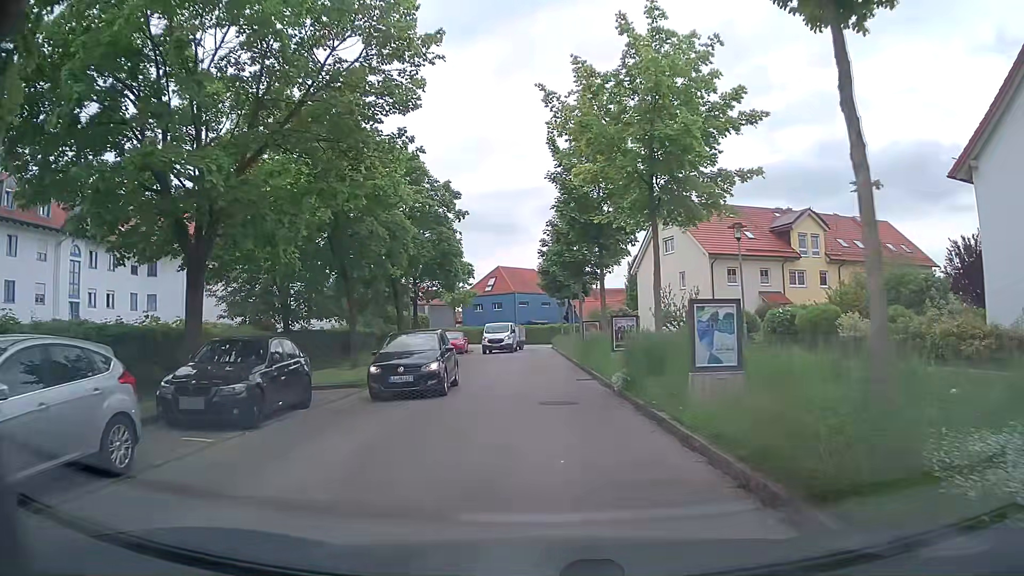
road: residential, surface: asphalt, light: Day
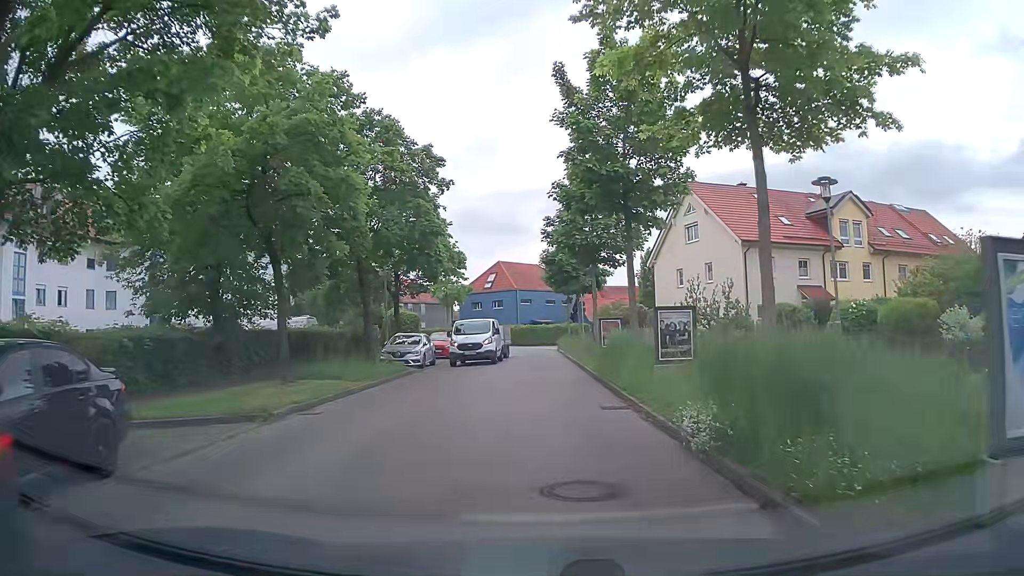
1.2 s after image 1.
(-0.2, +6.8) m; -2°
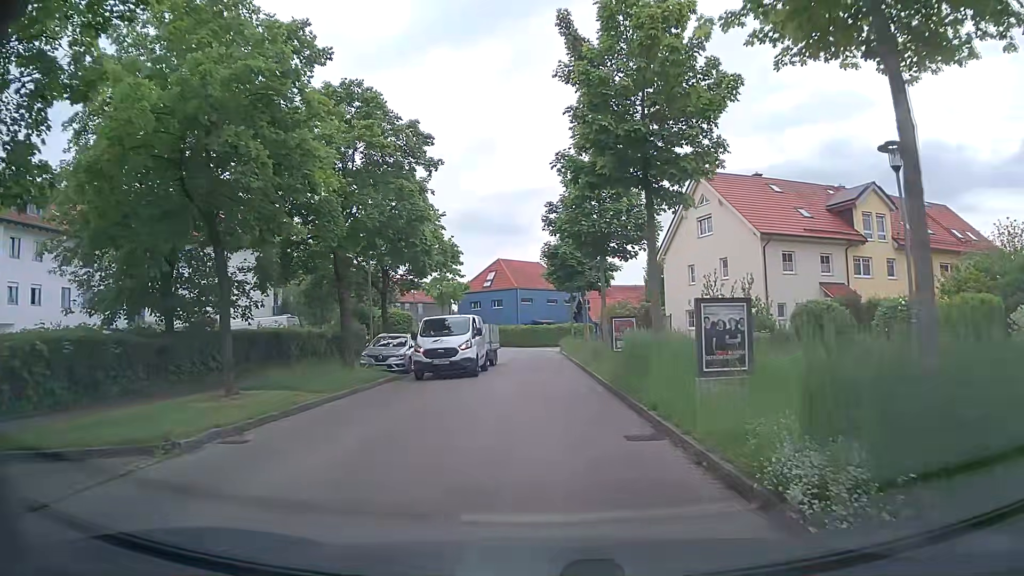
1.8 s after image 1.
(0.0, +3.3) m; -1°
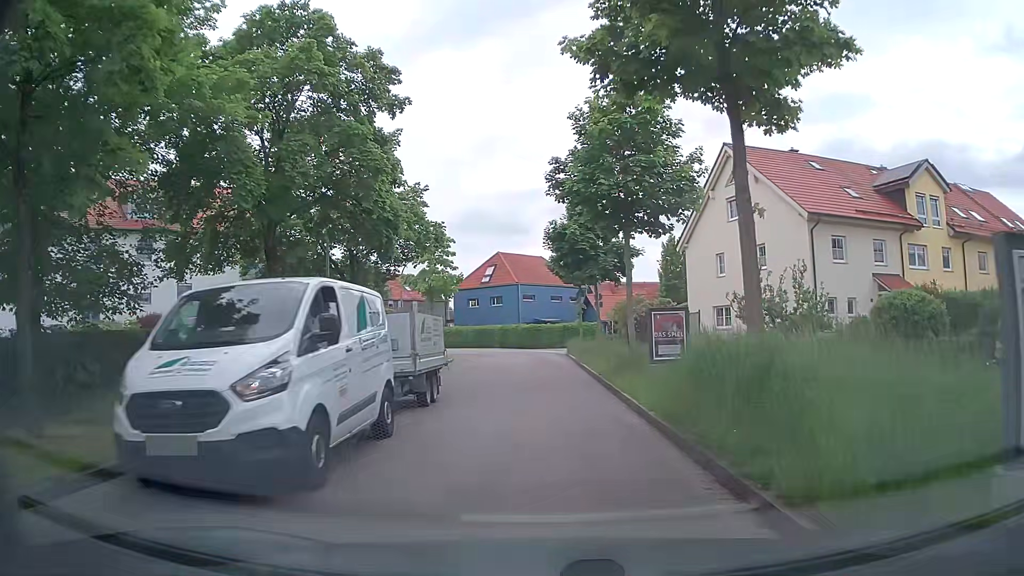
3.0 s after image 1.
(+0.1, +6.3) m; +2°
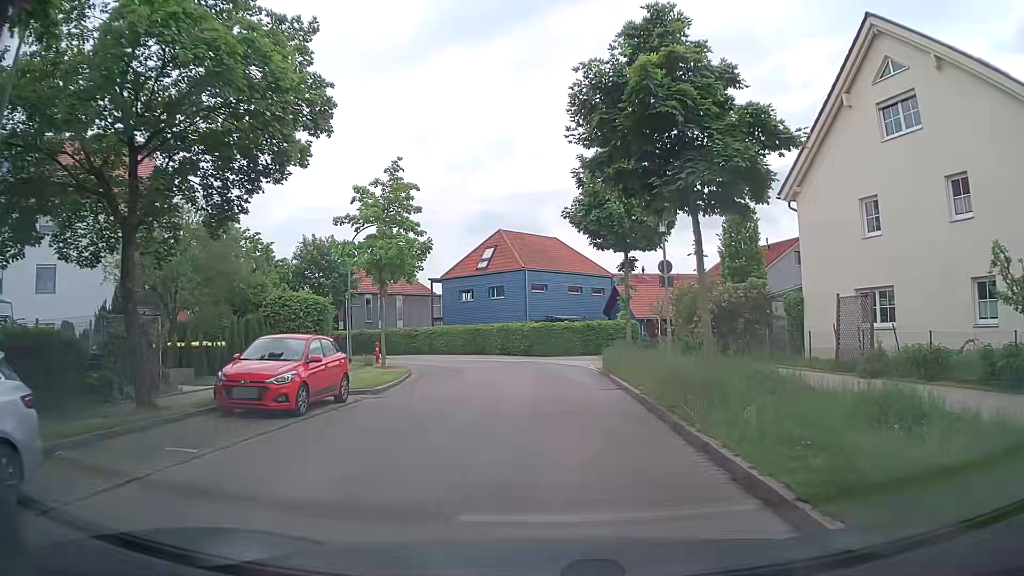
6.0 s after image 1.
(-0.5, +16.8) m; -3°
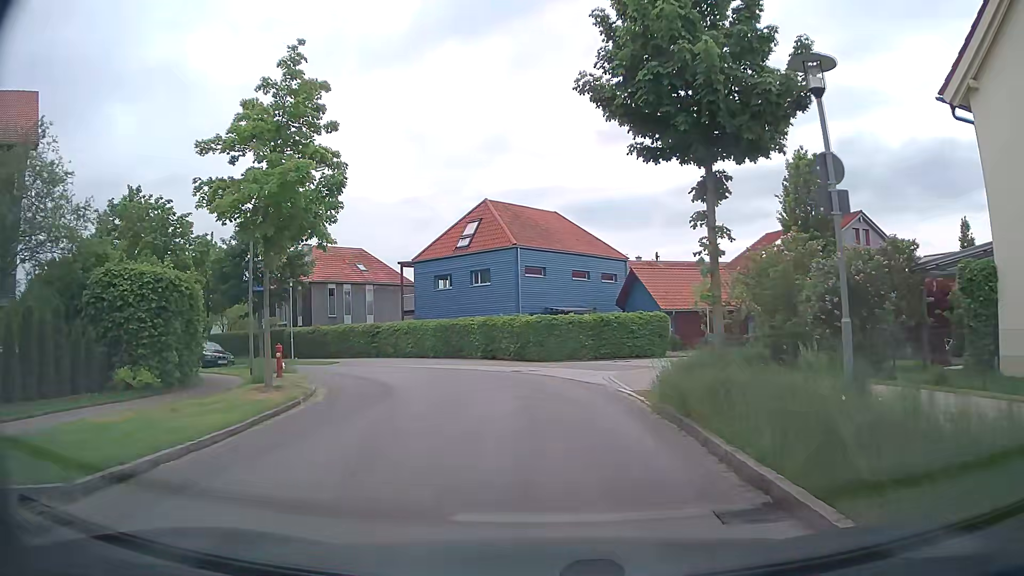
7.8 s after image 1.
(+0.2, +11.7) m; +1°
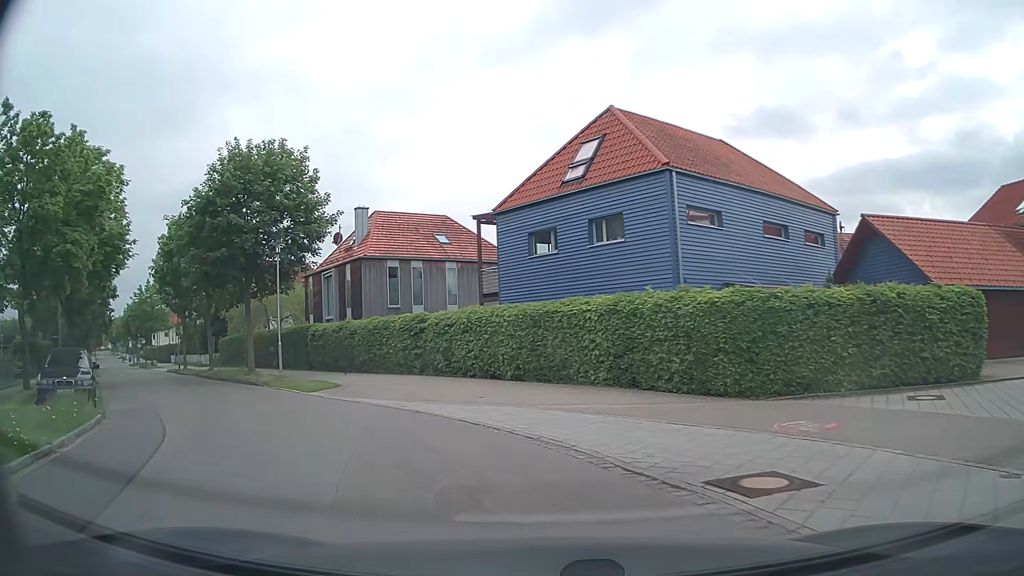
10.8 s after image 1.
(-1.1, +18.3) m; -12°
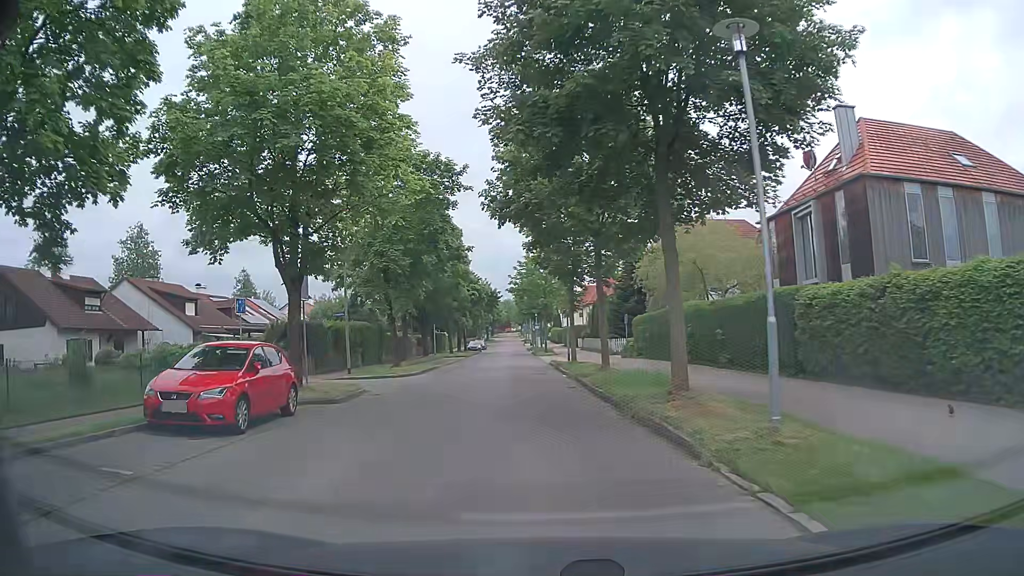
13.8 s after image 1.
(-5.9, +15.9) m; -37°
(0, +10) (-1, +20) (-1, +30) (-2, +40) (-2, +50) (-3, +60) (-3, +70) (-4, +80) (-4, +90) (-5, +100) m
